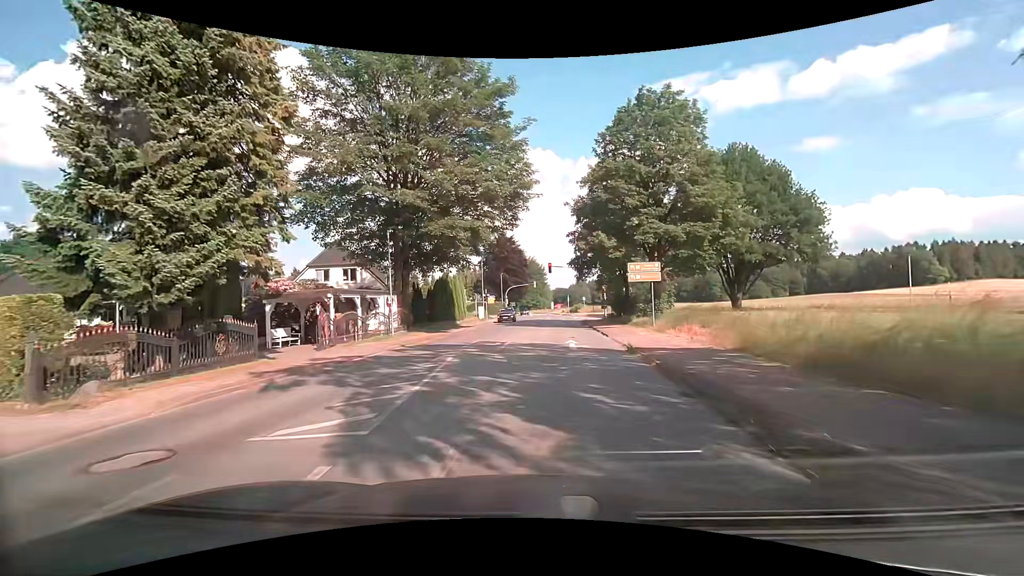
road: secondary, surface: asphalt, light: Day
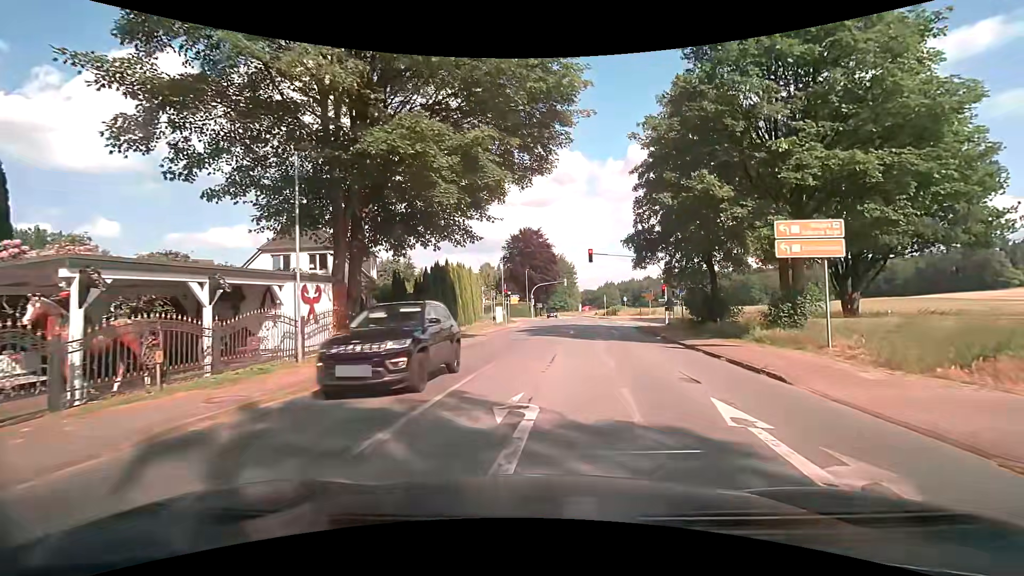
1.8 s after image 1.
(-0.5, +13.7) m; -3°
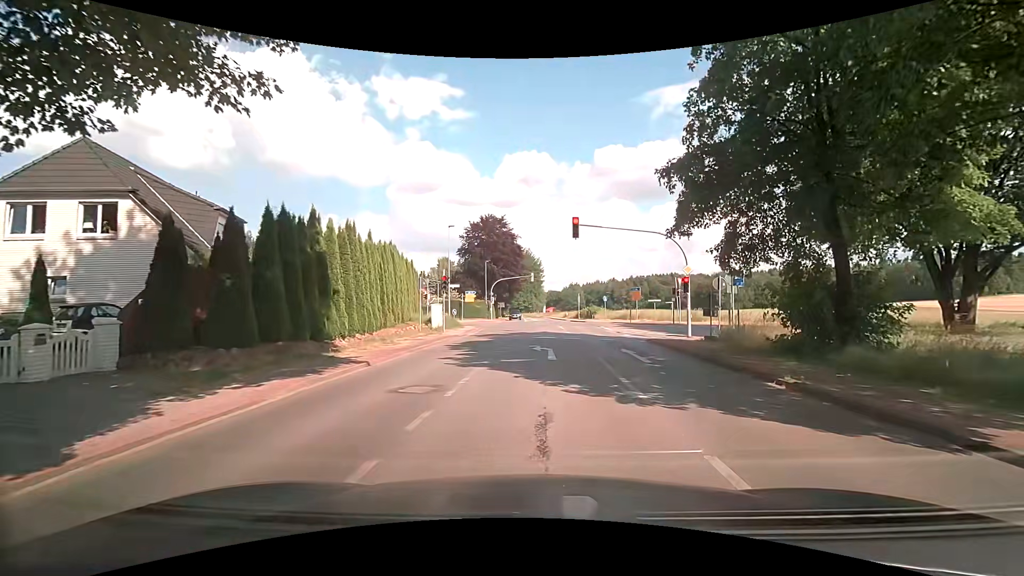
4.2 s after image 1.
(+0.4, +14.9) m; +3°
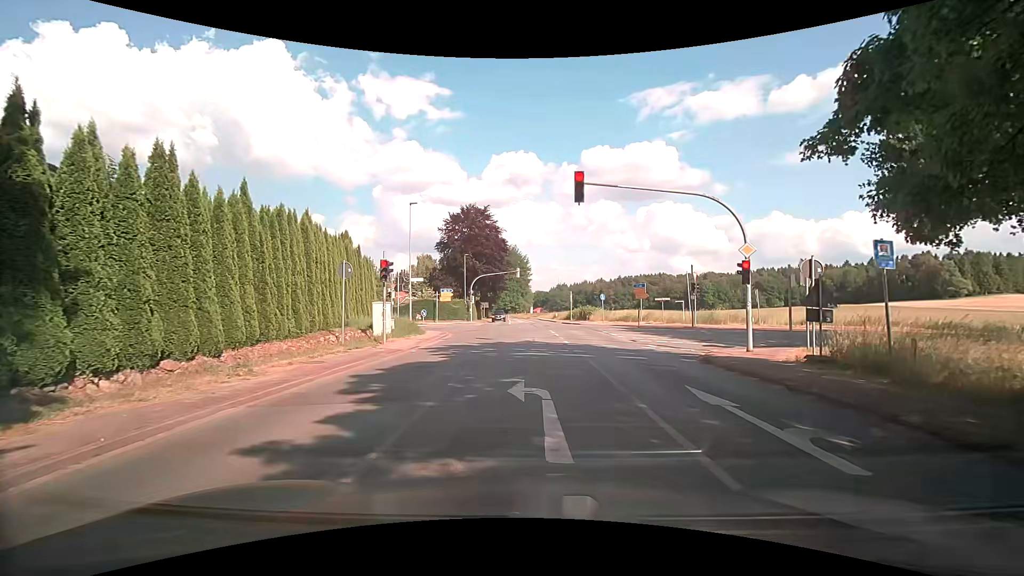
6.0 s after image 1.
(+0.2, +8.9) m; +1°
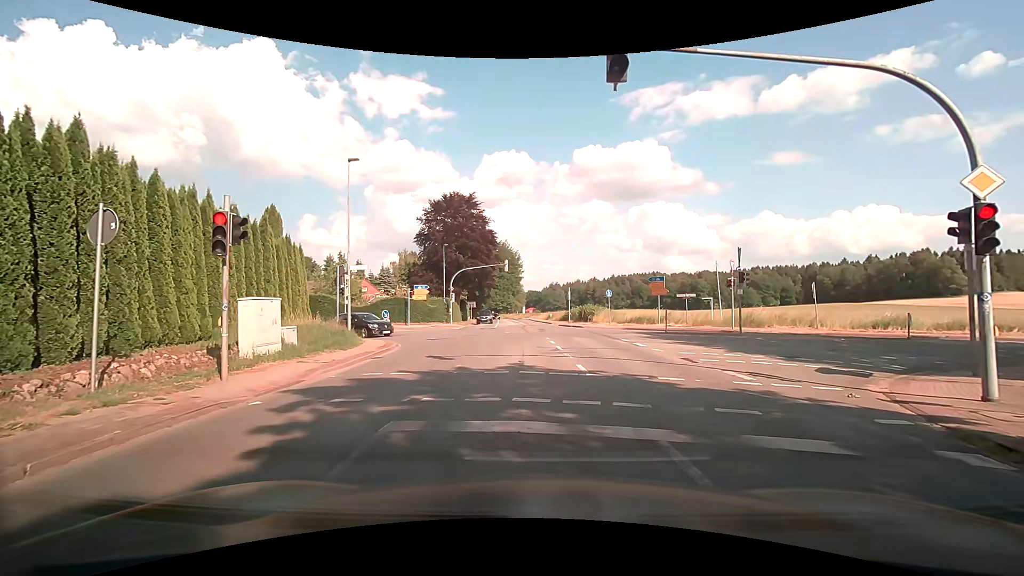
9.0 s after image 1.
(+0.2, +9.3) m; +1°
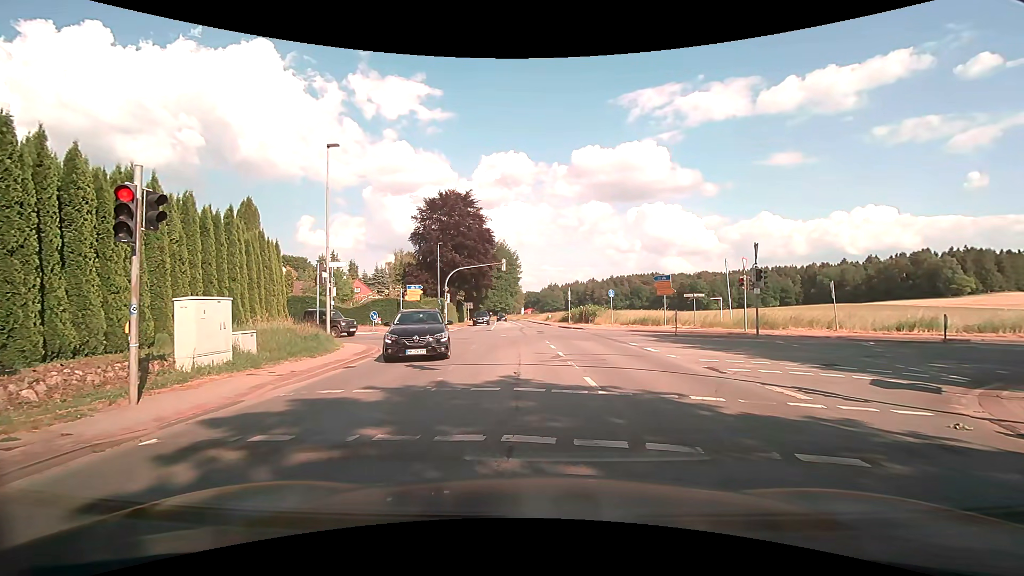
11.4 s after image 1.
(0.0, +2.1) m; +1°
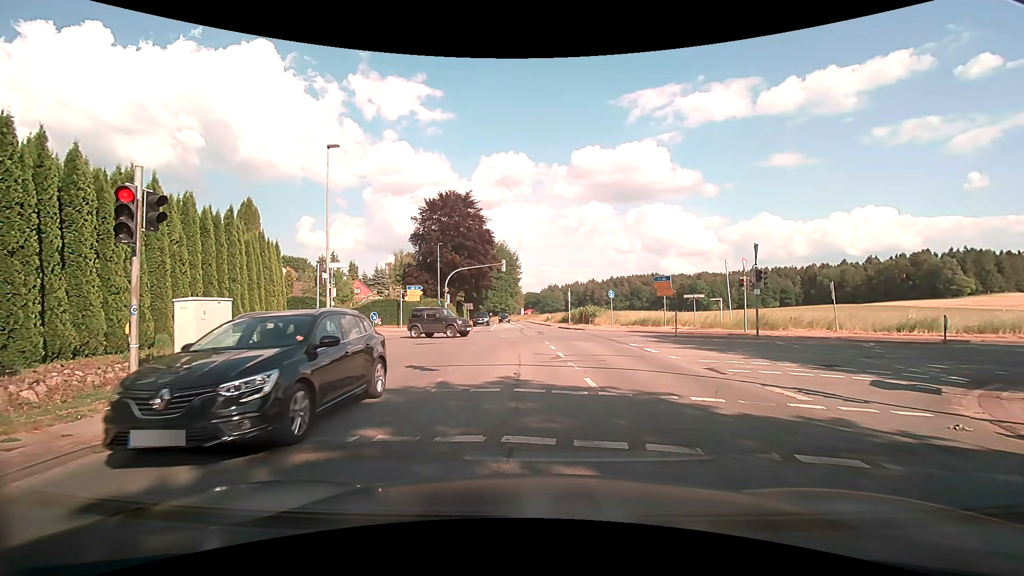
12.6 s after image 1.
(0.0, +0.1) m; 0°
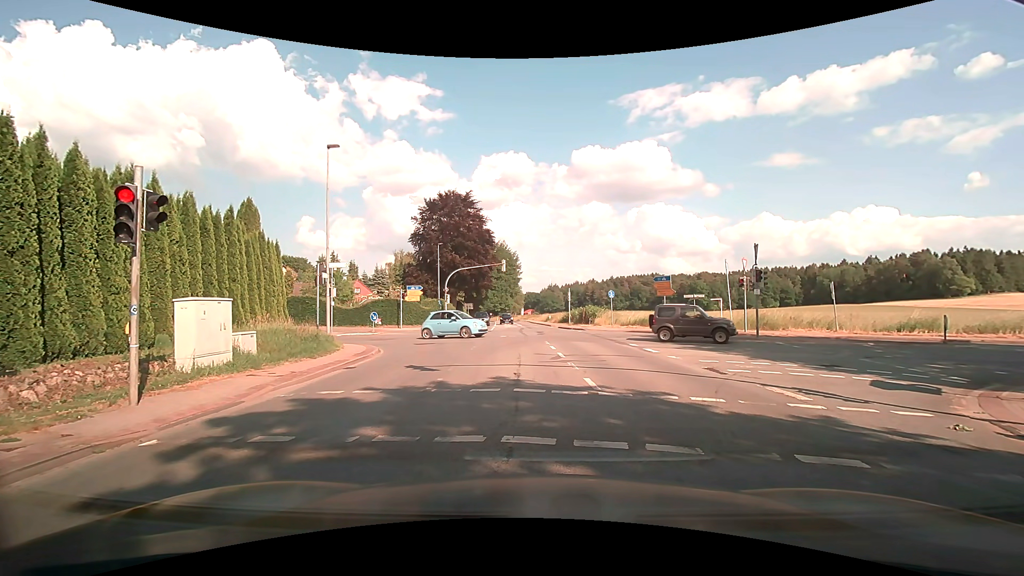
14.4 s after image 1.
(0.0, 0.0) m; 0°
(0, +10) (0, +20) (-3, +29) (-9, +38) (-18, +41) (-28, +42) (-37, +45) (-47, +48) (-56, +52) (-66, +55) m
